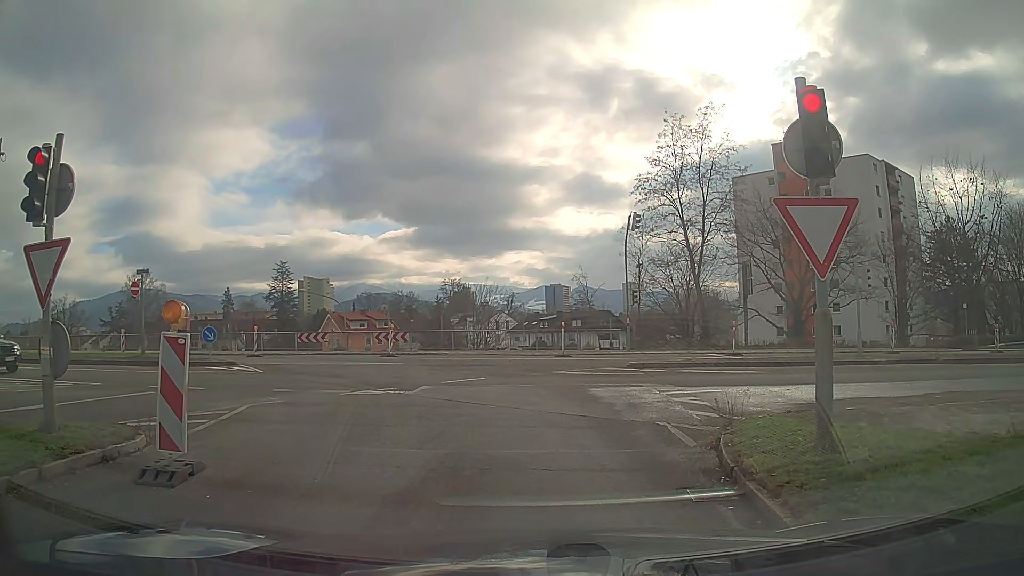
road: trunk_link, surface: asphalt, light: Day
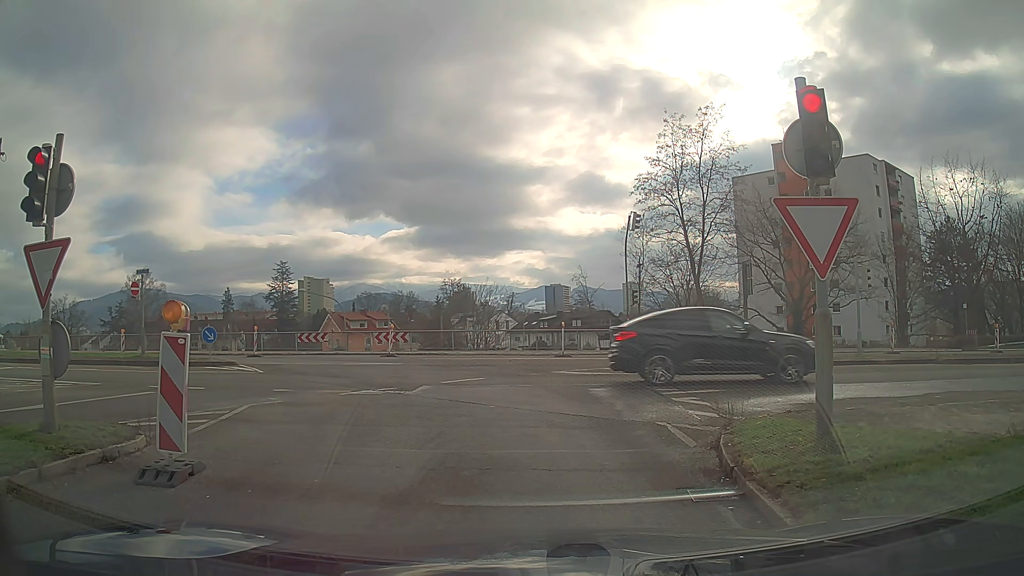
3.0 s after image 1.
(0.0, 0.0) m; 0°
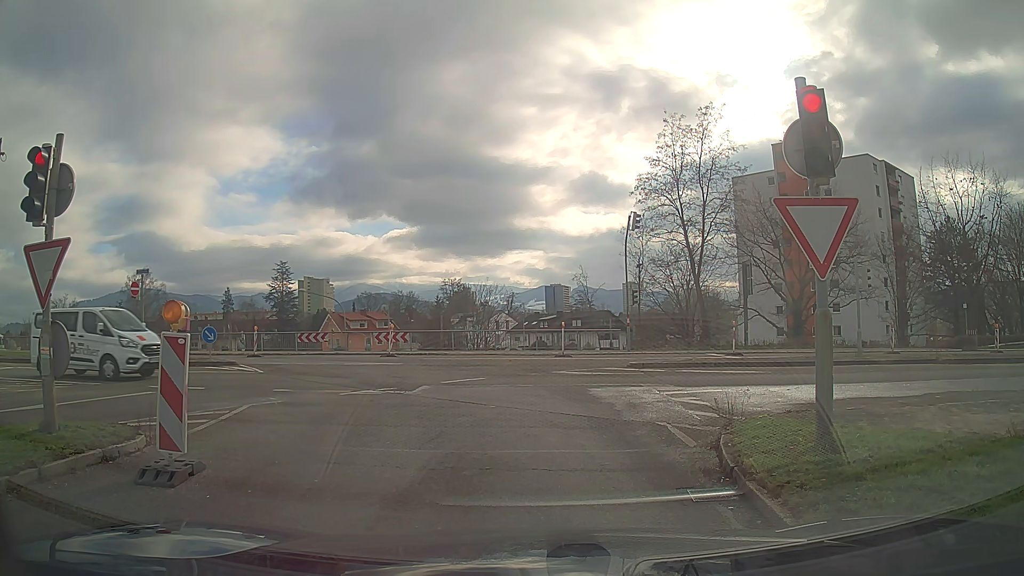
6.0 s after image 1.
(0.0, 0.0) m; 0°
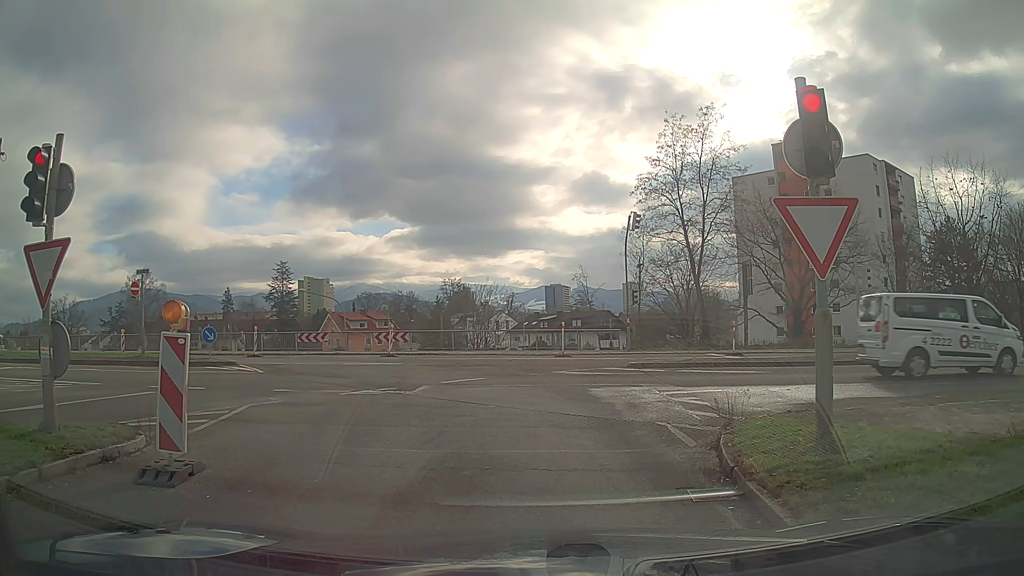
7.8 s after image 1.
(0.0, 0.0) m; 0°
